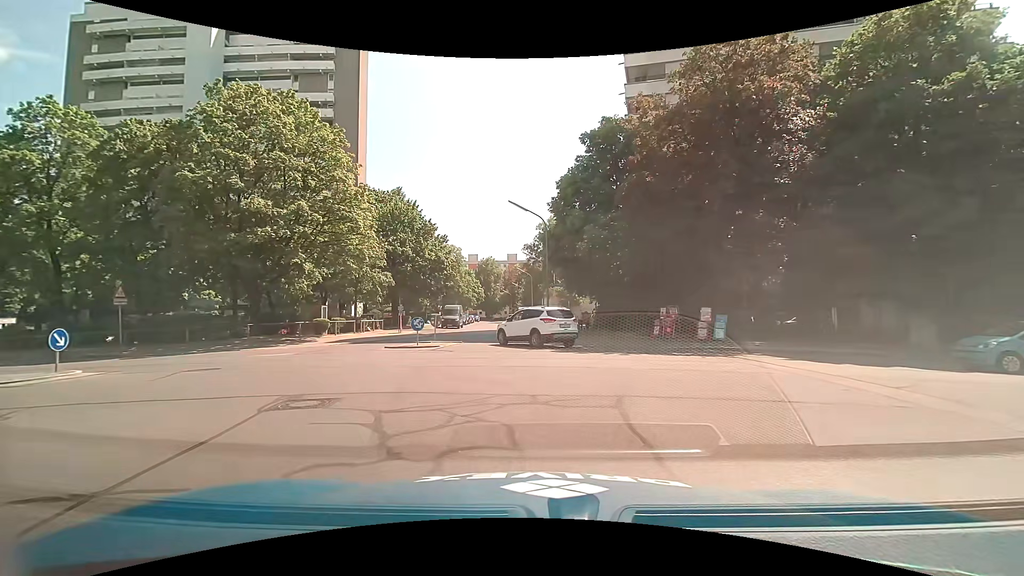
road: residential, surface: asphalt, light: Day
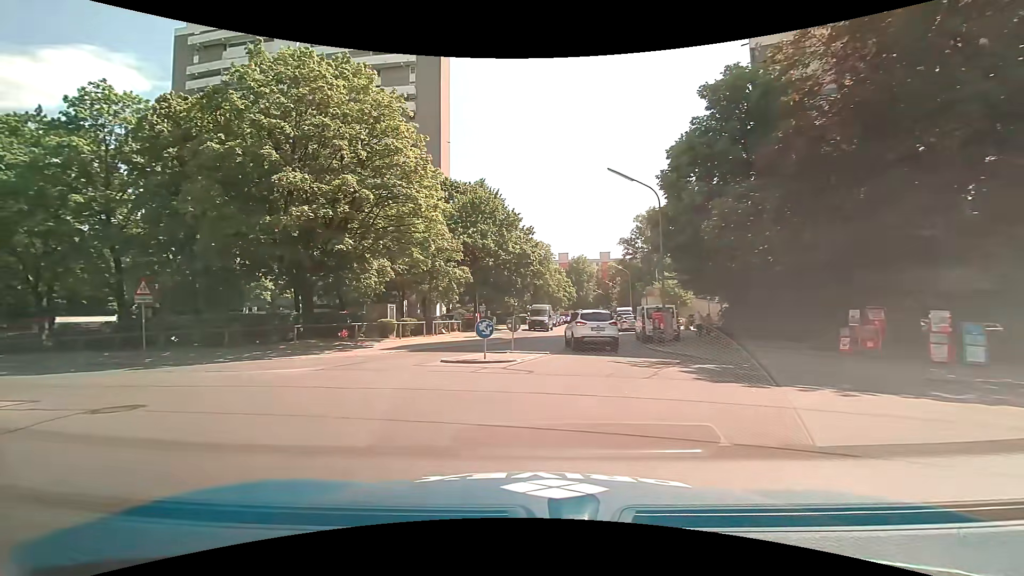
(-0.2, +6.8) m; -8°
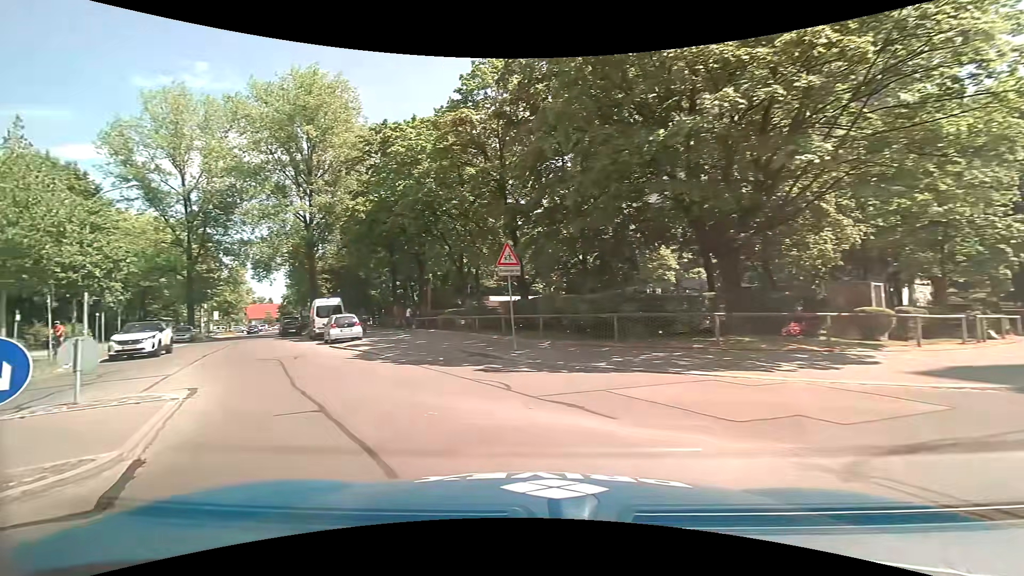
(-3.6, +9.8) m; -45°
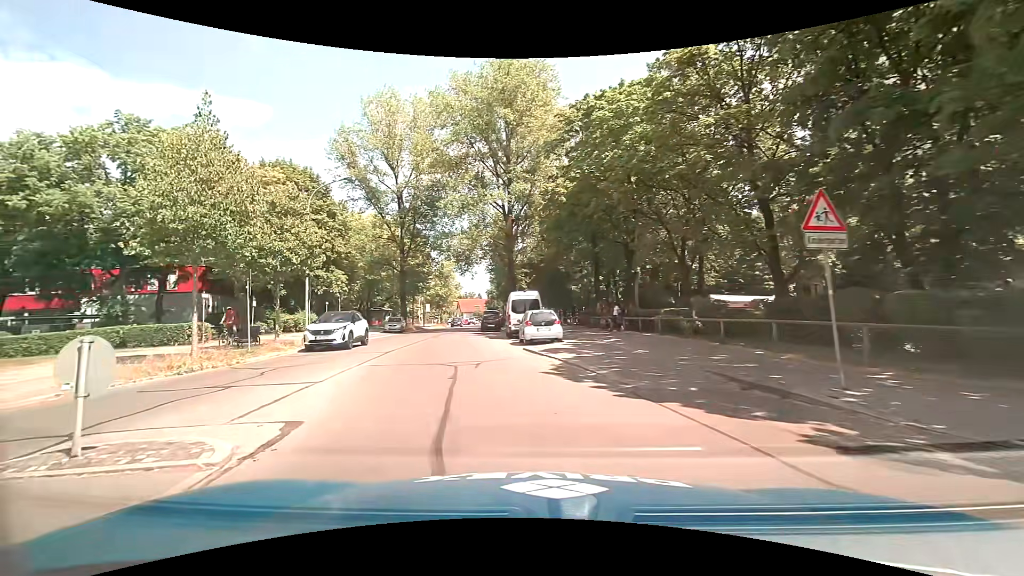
(-1.2, +5.7) m; -22°
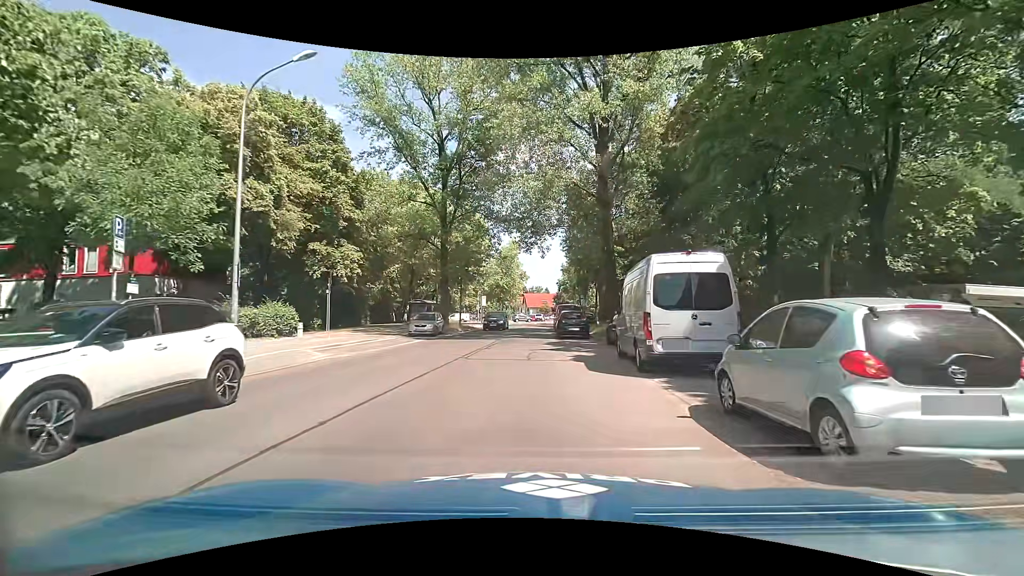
(-2.1, +16.5) m; -8°
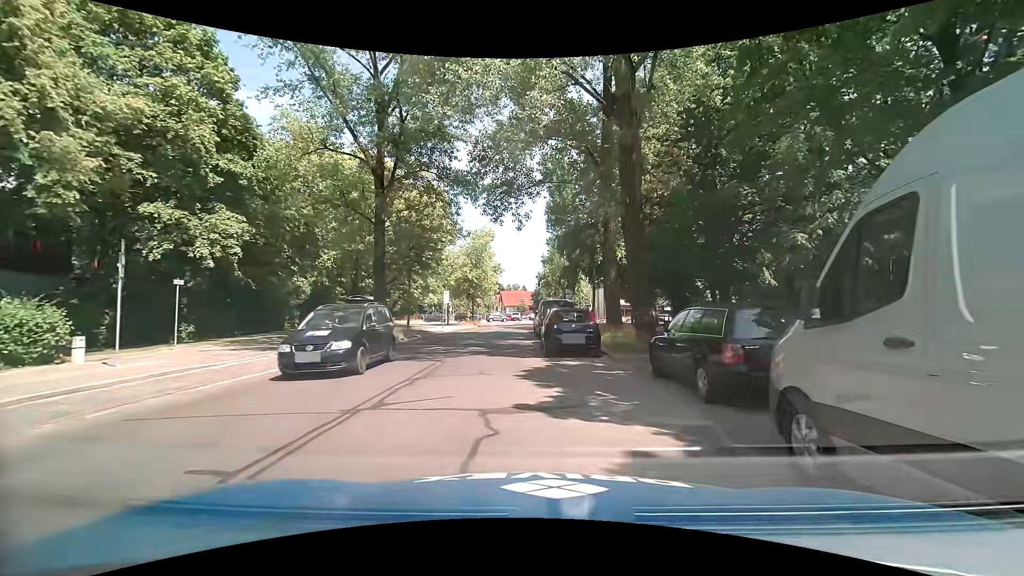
(0.0, +11.1) m; +2°
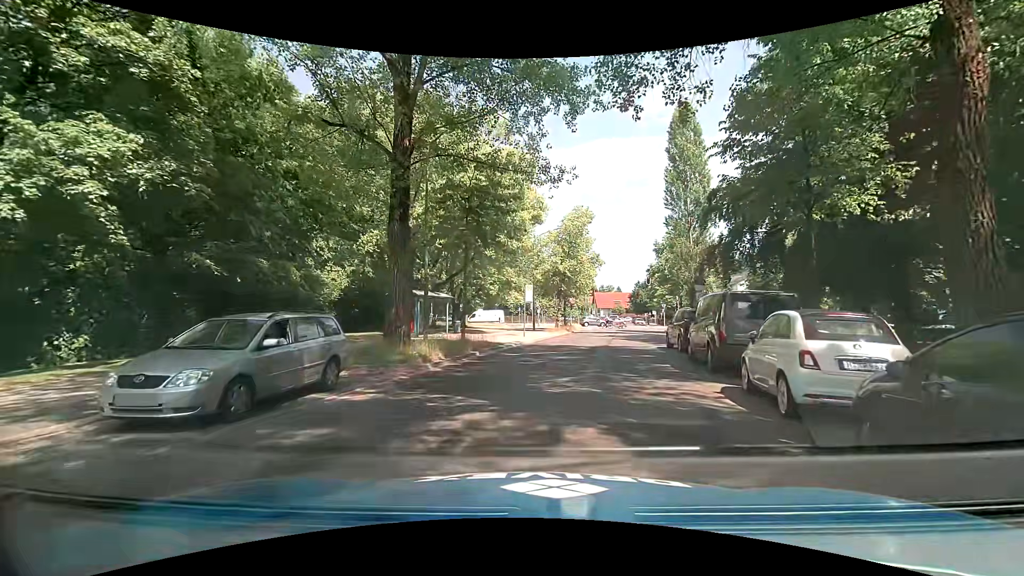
(-1.2, +12.9) m; -10°
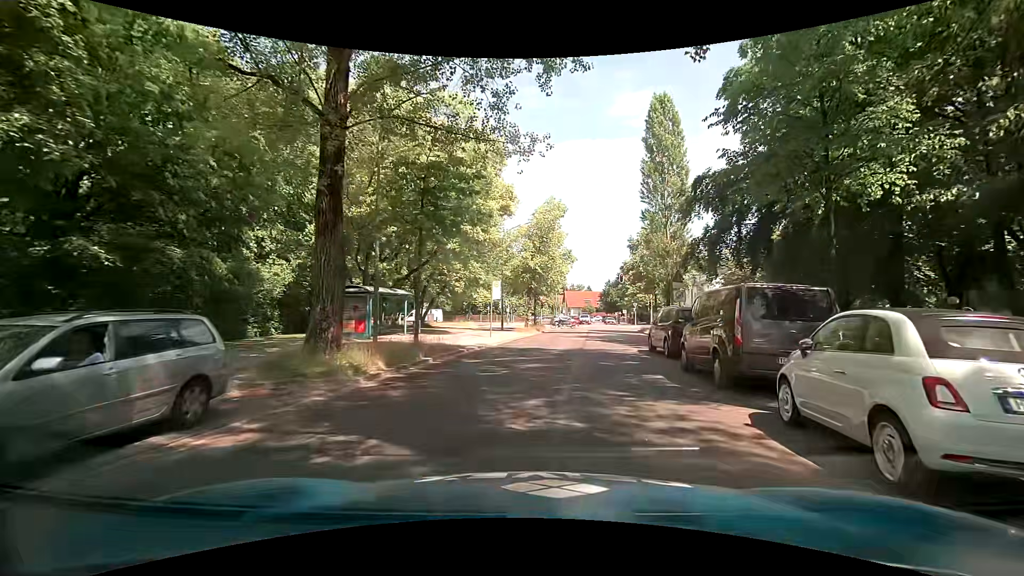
(+0.1, +2.9) m; +3°
